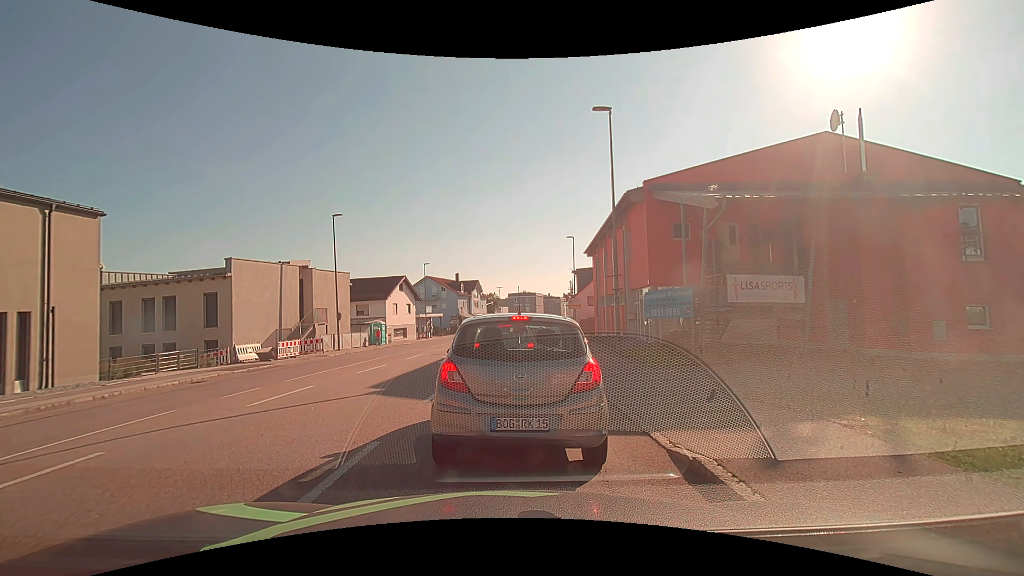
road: tertiary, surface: asphalt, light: Day
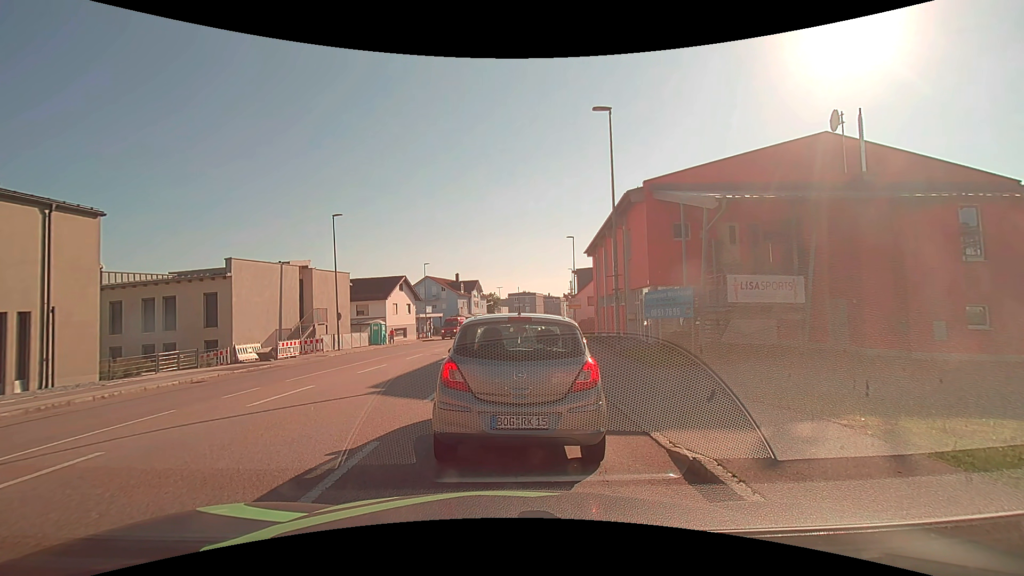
(0.0, 0.0) m; 0°
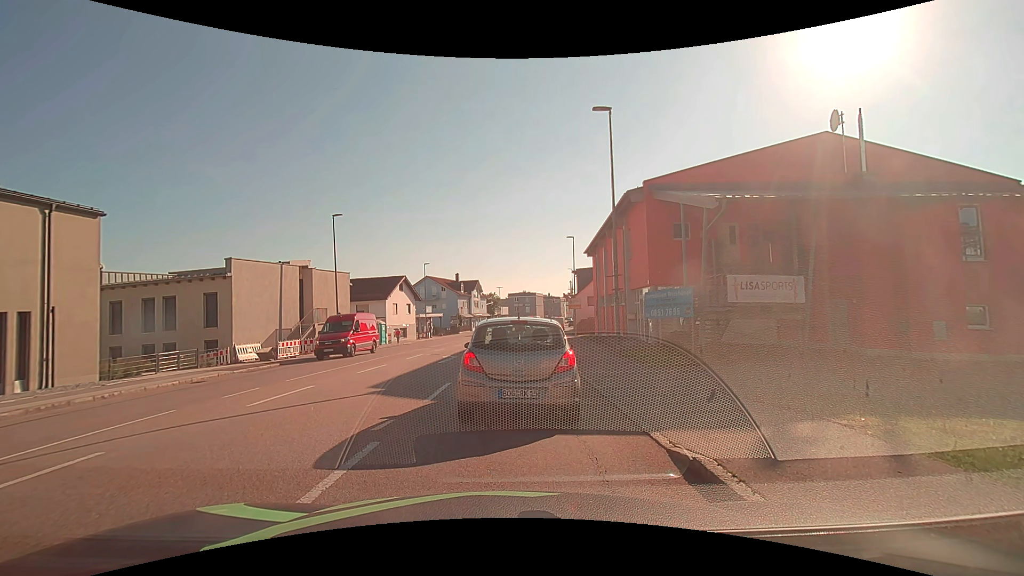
(0.0, 0.0) m; 0°
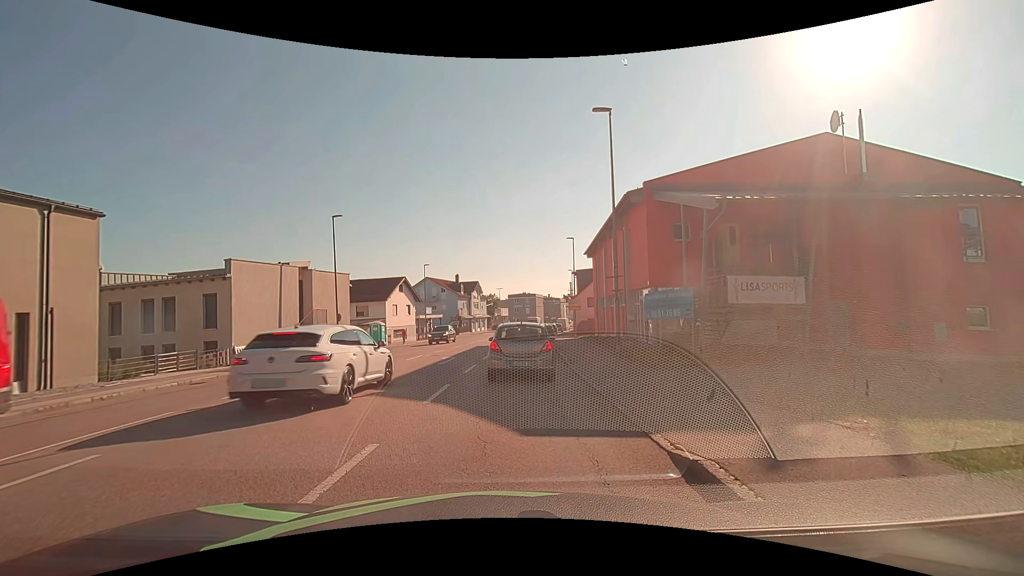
(0.0, 0.0) m; 0°
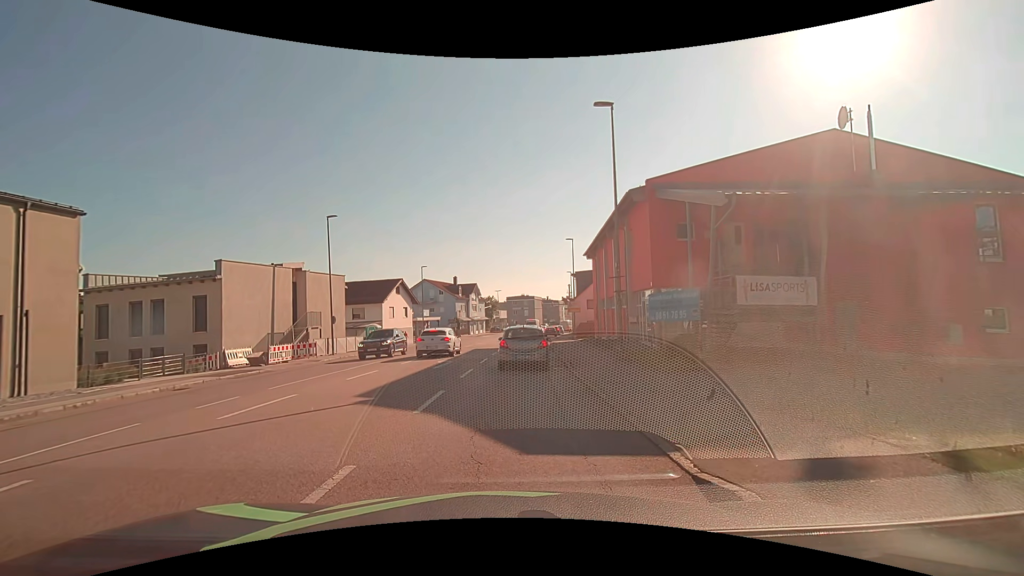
(0.0, +0.8) m; 0°
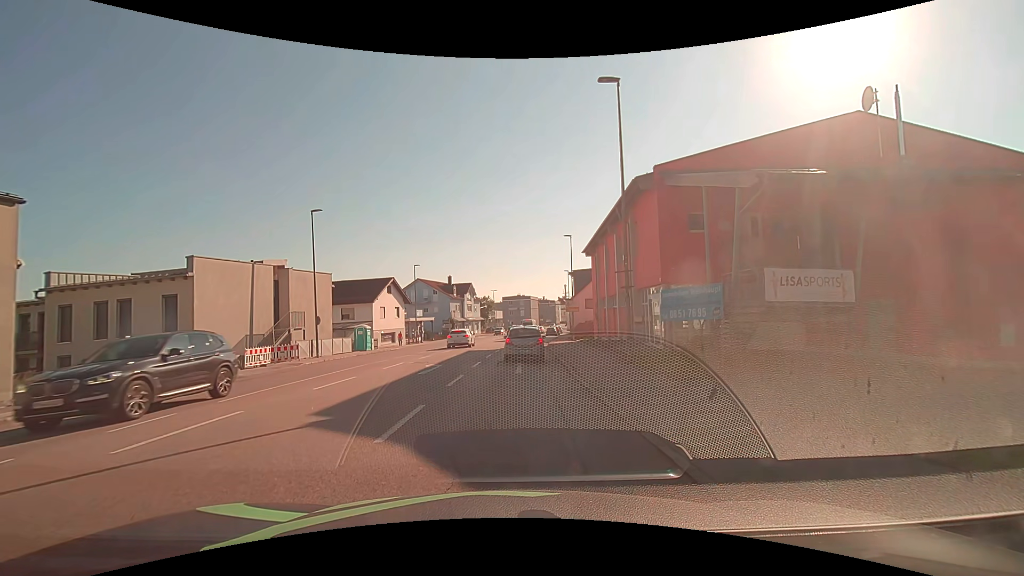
(0.0, +2.2) m; 0°
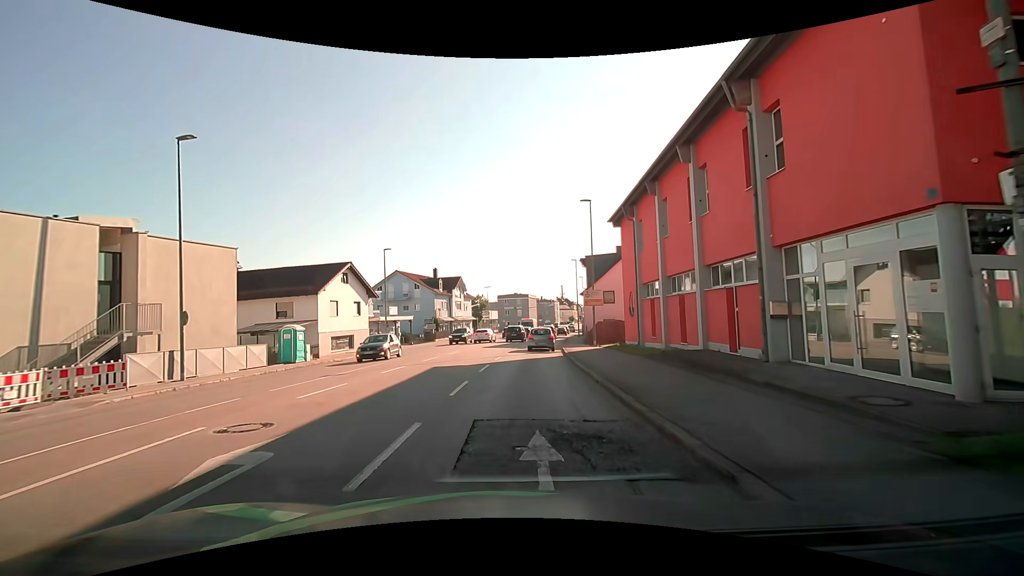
(-0.2, +14.2) m; -1°
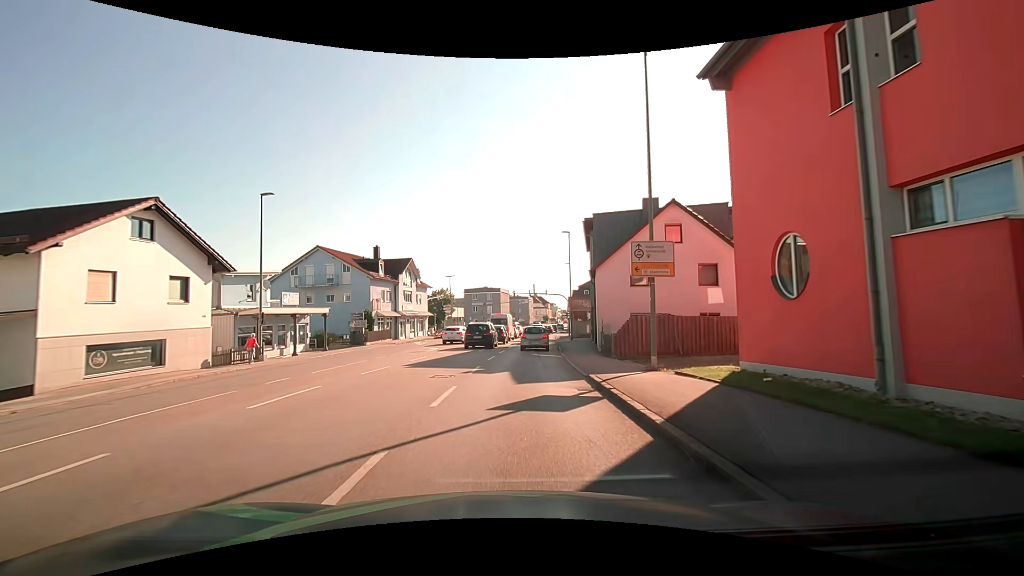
(+0.7, +19.9) m; +4°
(0, +10) (+1, +20) (+1, +30) (+2, +40) (+3, +50) (+4, +60) (+5, +70) (+6, +80) (+7, +90) (+9, +100) m
